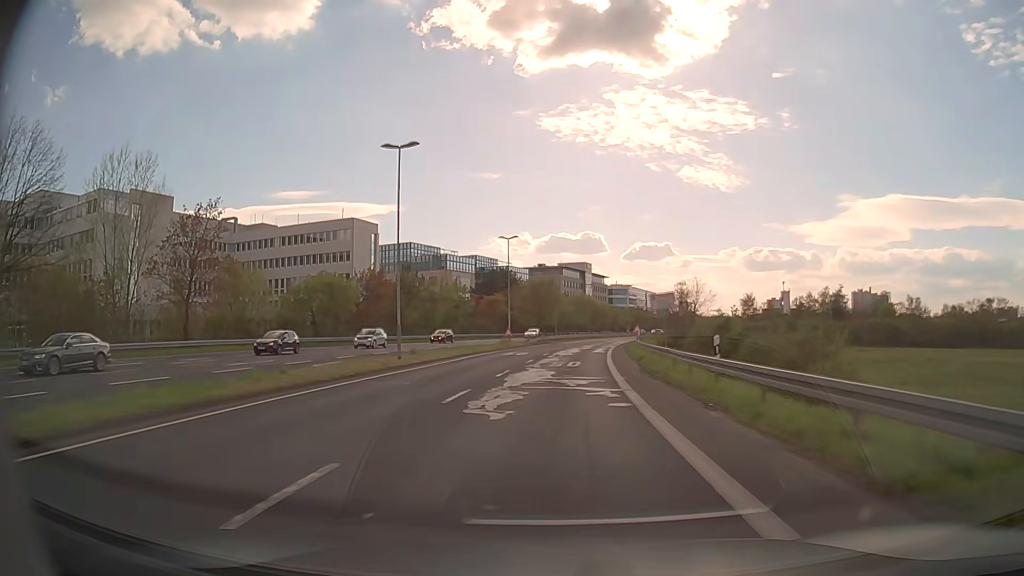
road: secondary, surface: asphalt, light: Day
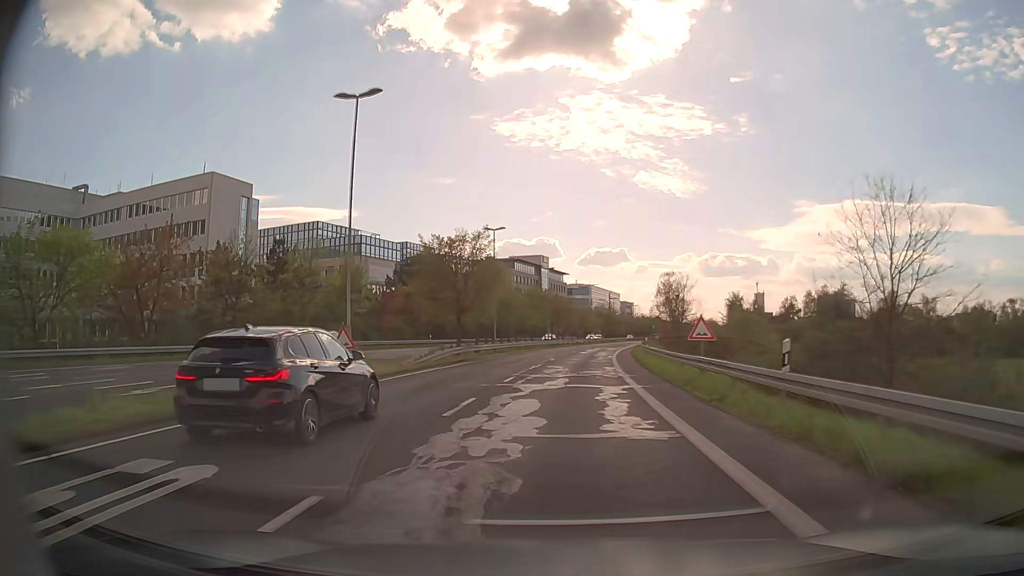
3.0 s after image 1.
(+0.9, +36.7) m; +3°
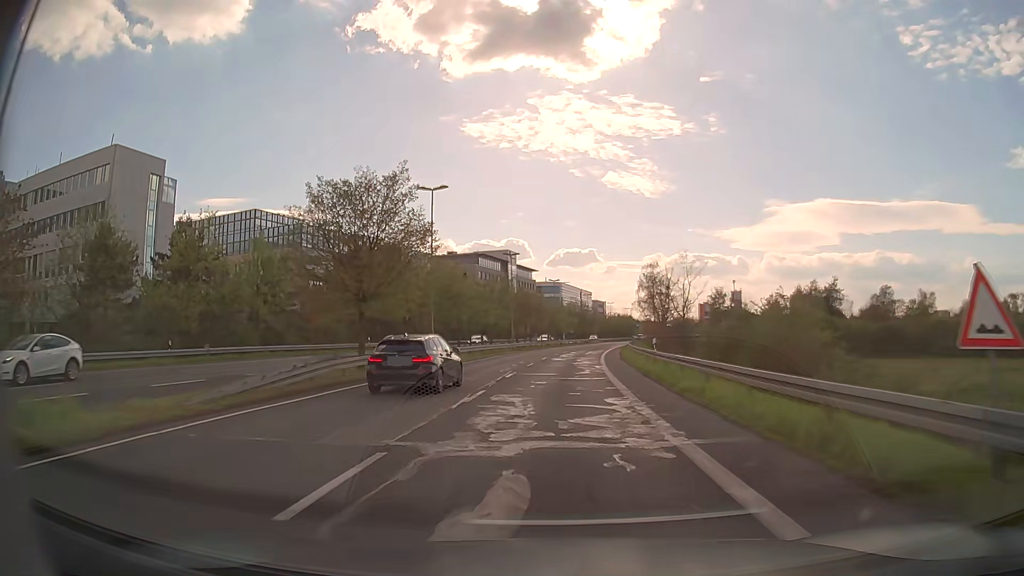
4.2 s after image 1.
(+0.3, +14.9) m; +2°
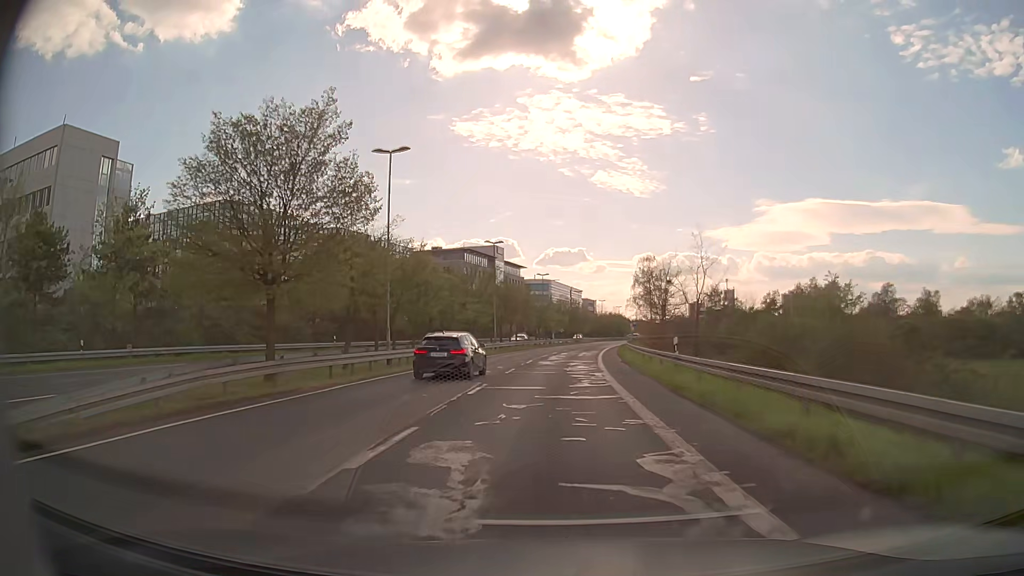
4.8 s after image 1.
(+0.1, +7.5) m; +1°
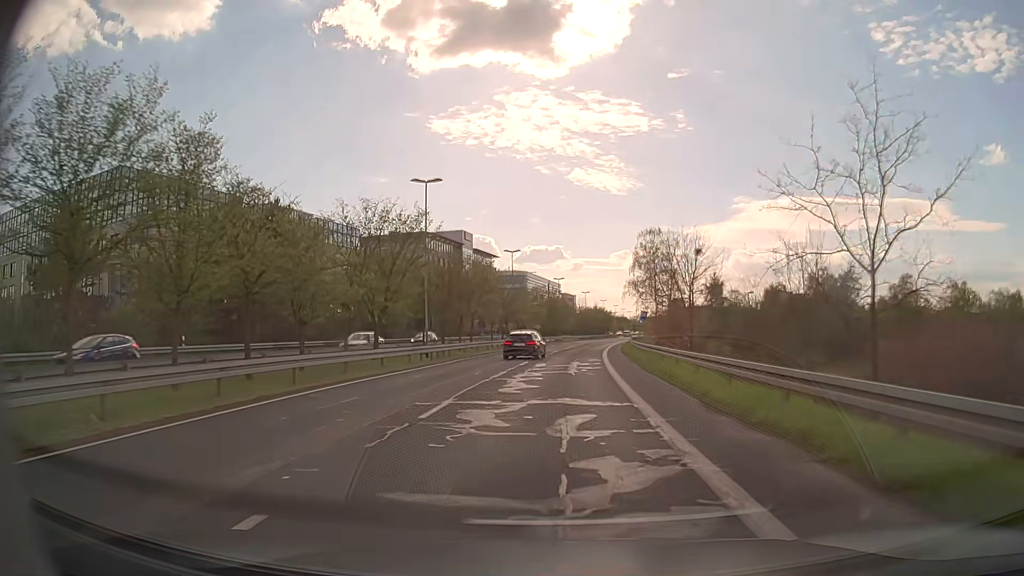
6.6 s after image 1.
(+0.4, +23.0) m; +2°
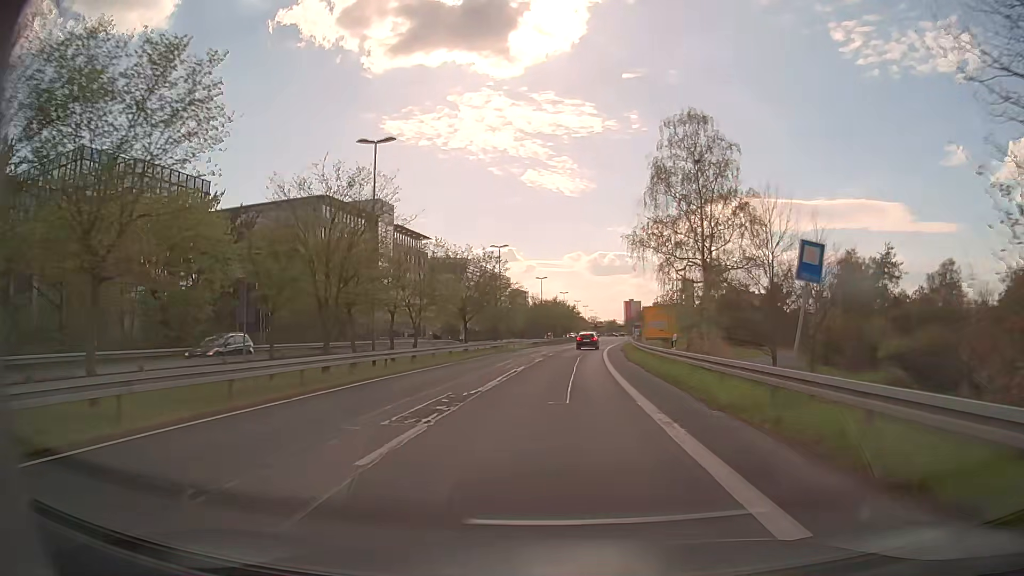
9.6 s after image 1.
(+1.2, +39.4) m; +4°
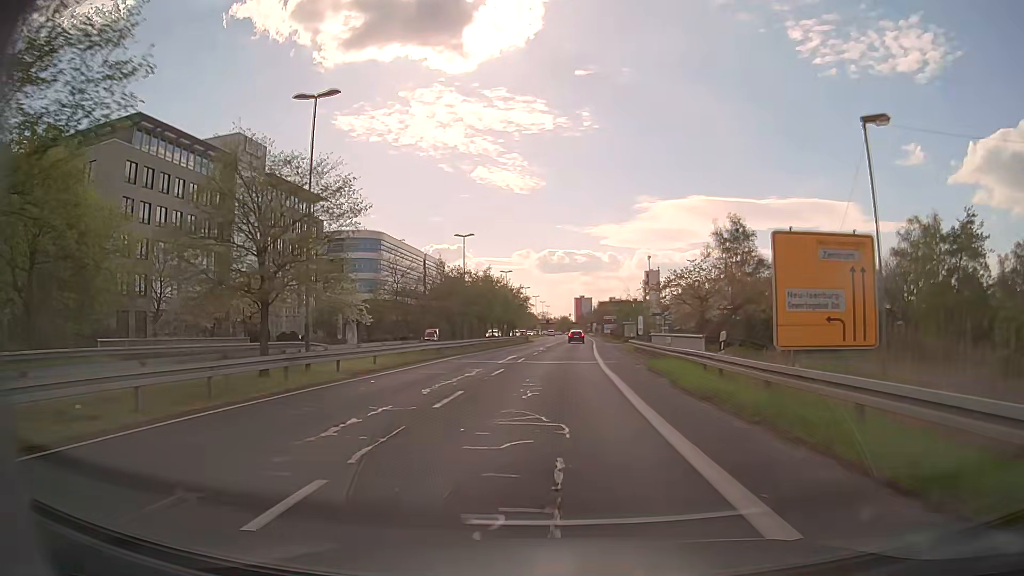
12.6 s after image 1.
(+1.4, +40.3) m; +4°
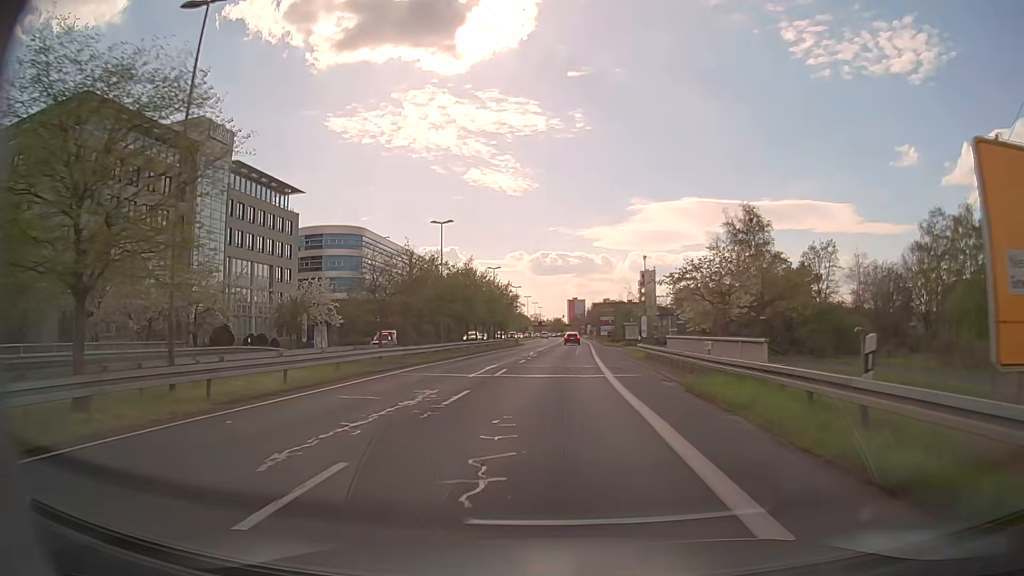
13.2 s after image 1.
(0.0, +8.0) m; +1°
(0, +10) (0, +20) (+1, +30) (+1, +40) (+1, +50) (+1, +60) (+2, +70) (+2, +80) (+3, +90) (+3, +100) m
